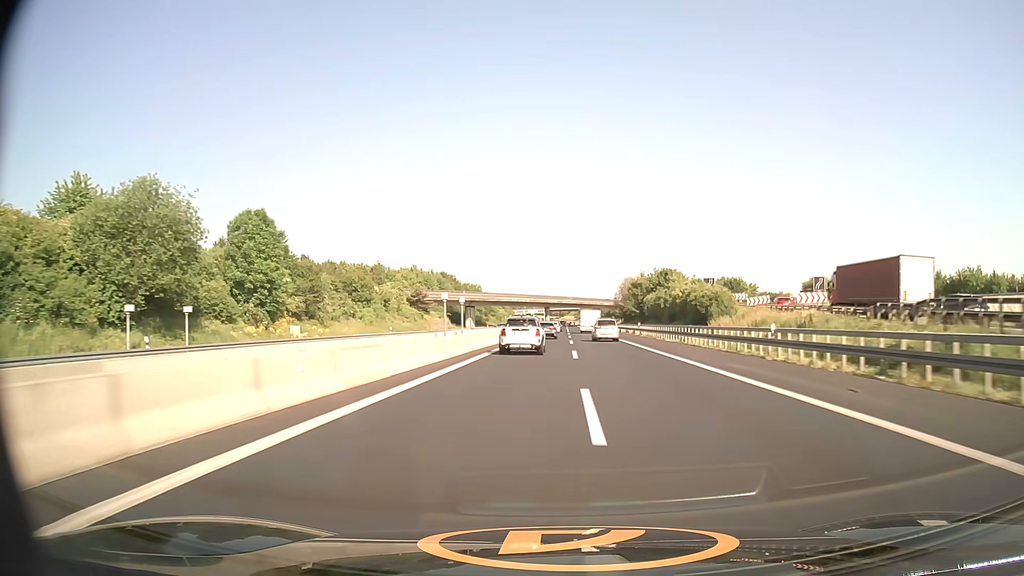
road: motorway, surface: asphalt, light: Day
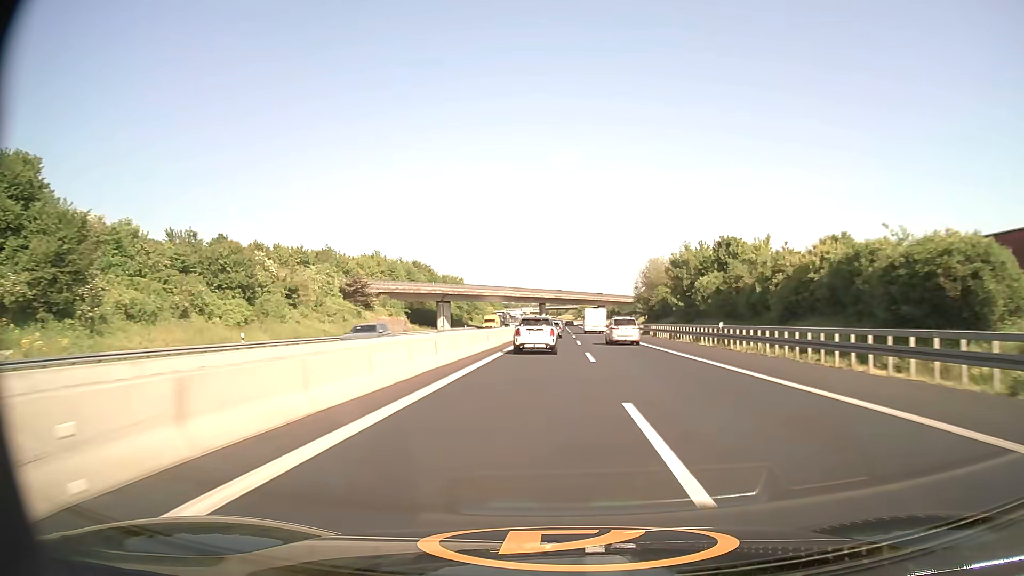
(+0.1, +38.3) m; 0°
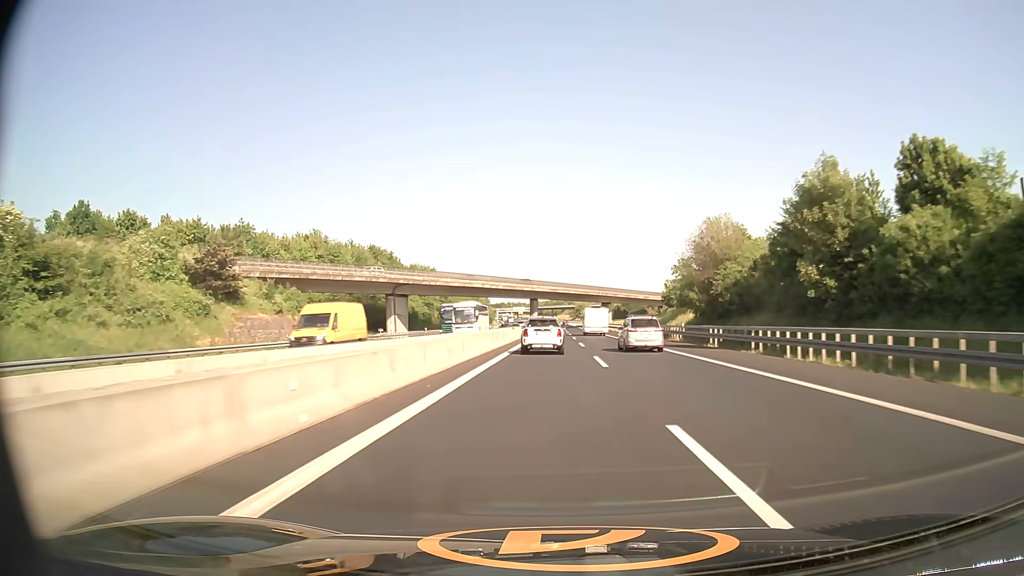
(+0.2, +38.1) m; +1°
(0, +10) (0, +20) (0, +30) (0, +40) (0, +50) (0, +60) (0, +70) (0, +80) (0, +90) (0, +100) m
